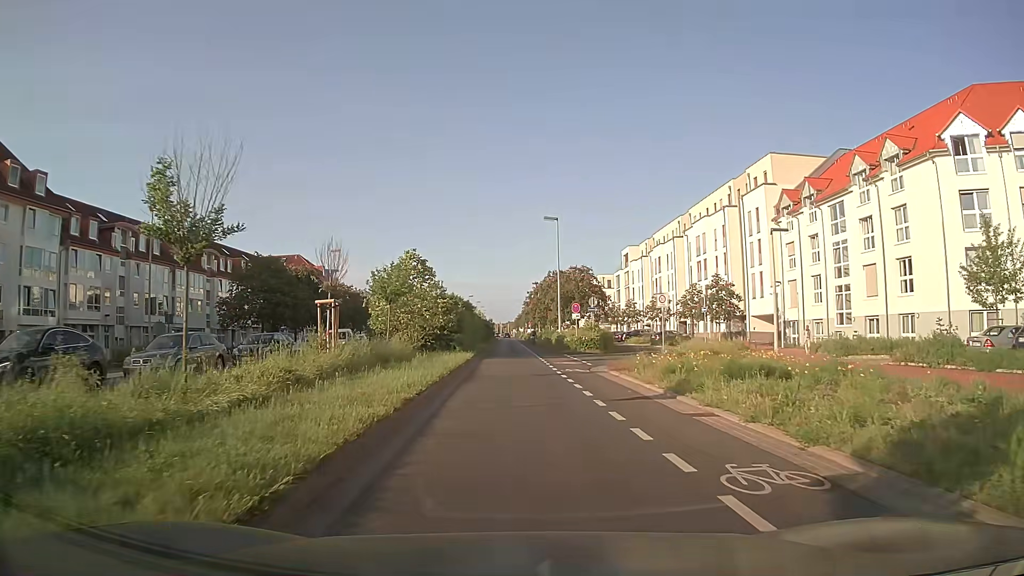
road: secondary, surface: asphalt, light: Day
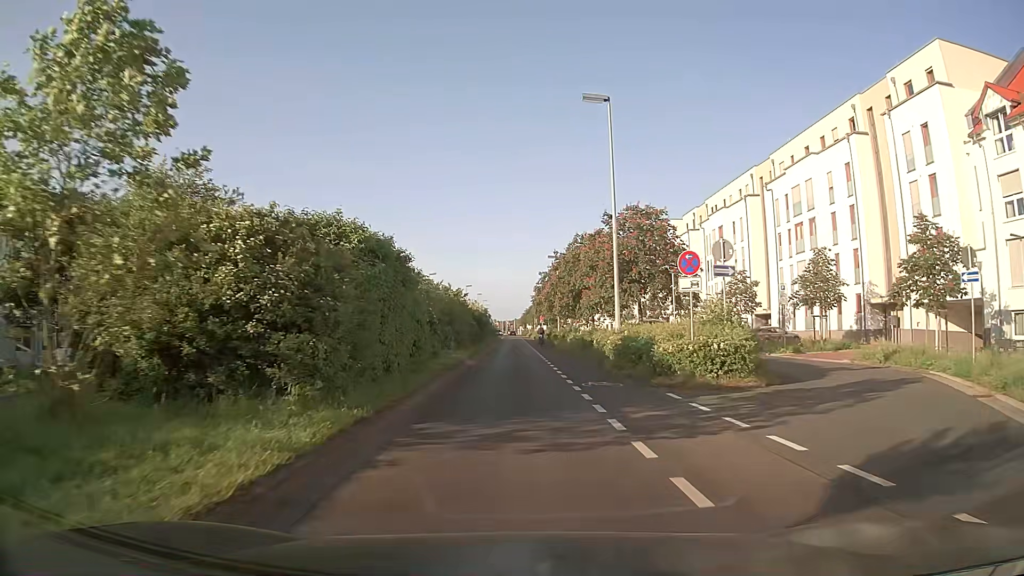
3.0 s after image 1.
(-0.4, +27.9) m; -1°
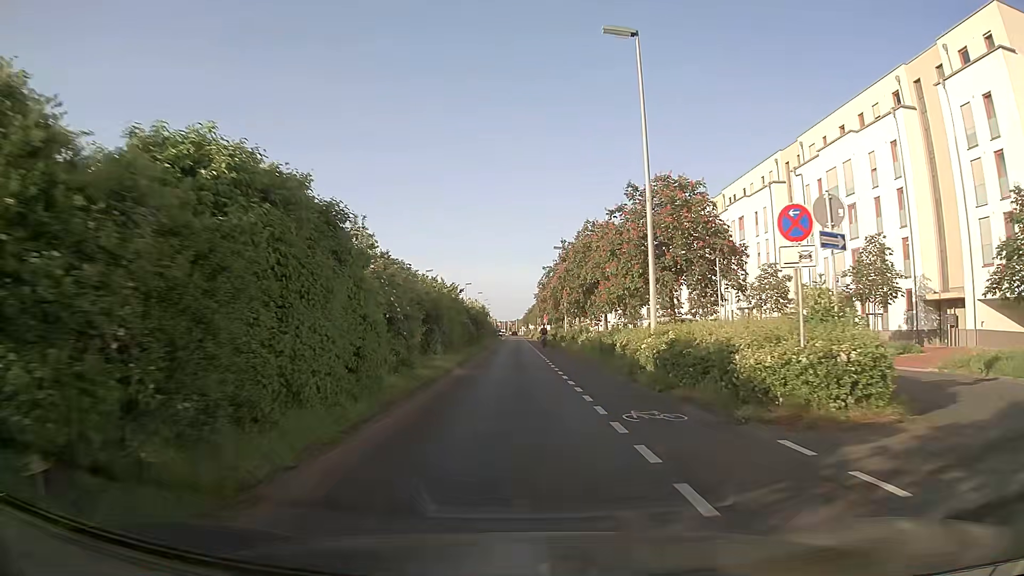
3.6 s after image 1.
(0.0, +6.3) m; 0°
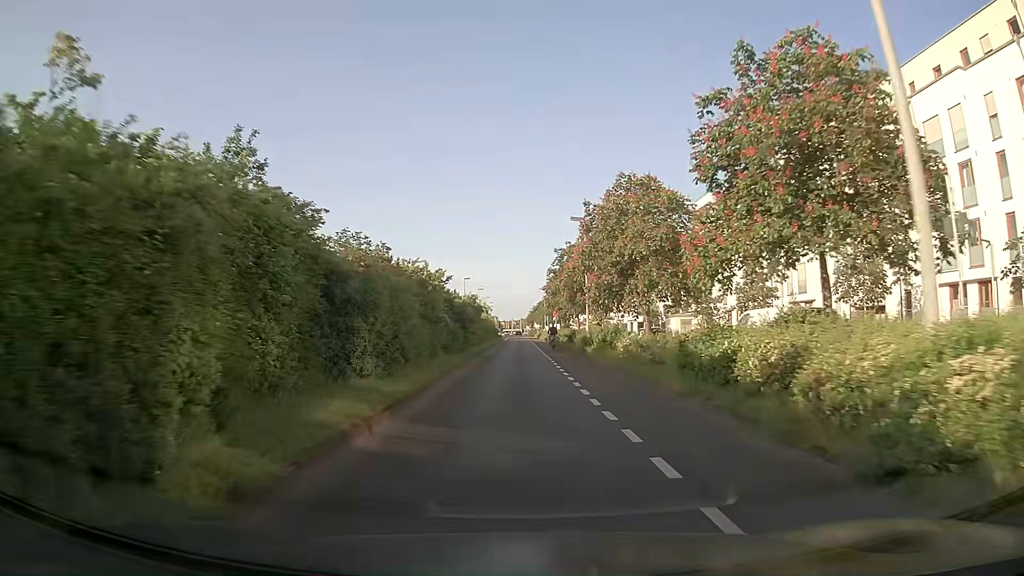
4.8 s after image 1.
(0.0, +12.9) m; 0°
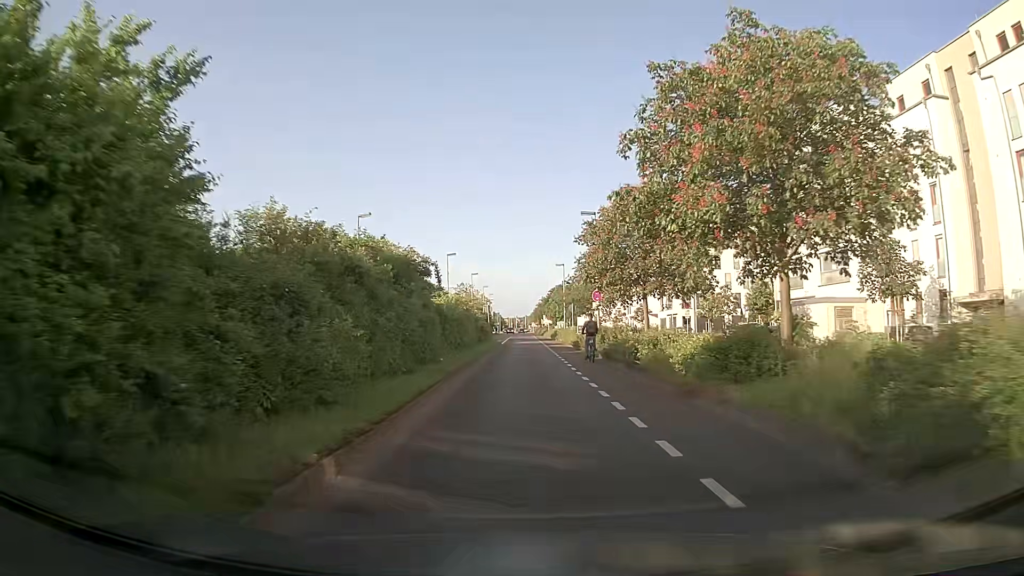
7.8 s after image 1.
(-0.1, +33.6) m; 0°
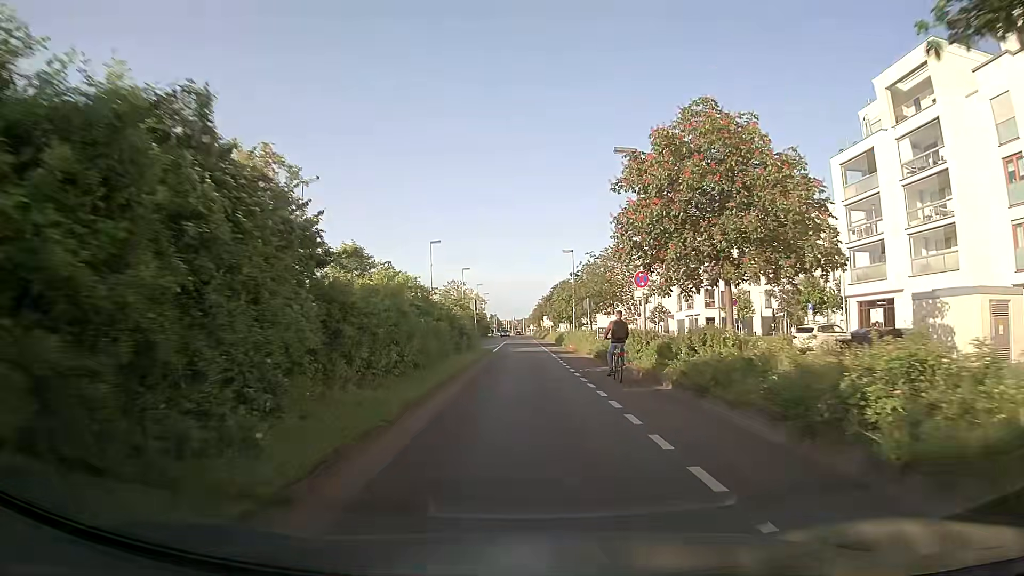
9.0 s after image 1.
(-0.1, +13.6) m; -1°
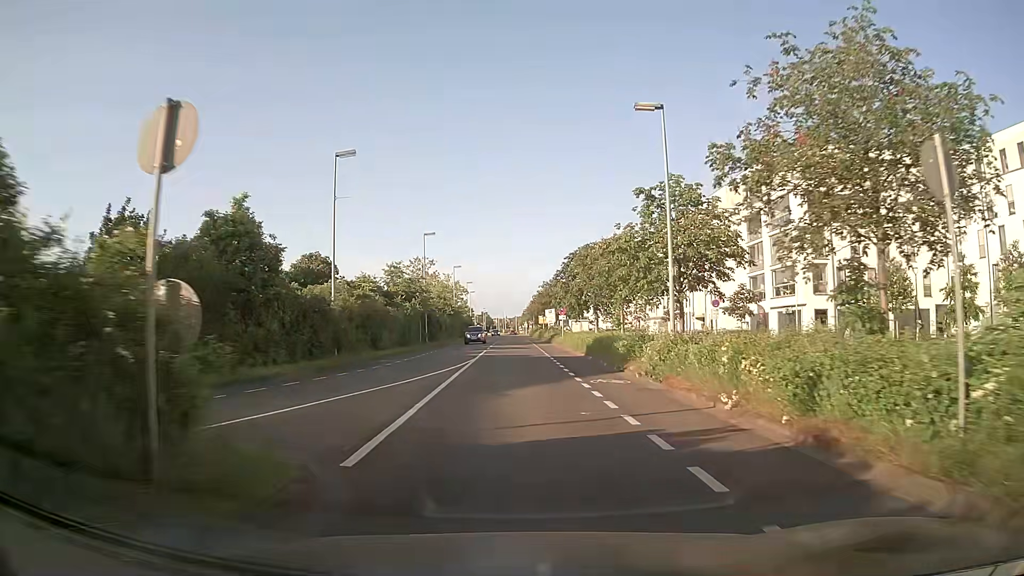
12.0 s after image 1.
(+0.4, +34.5) m; +1°
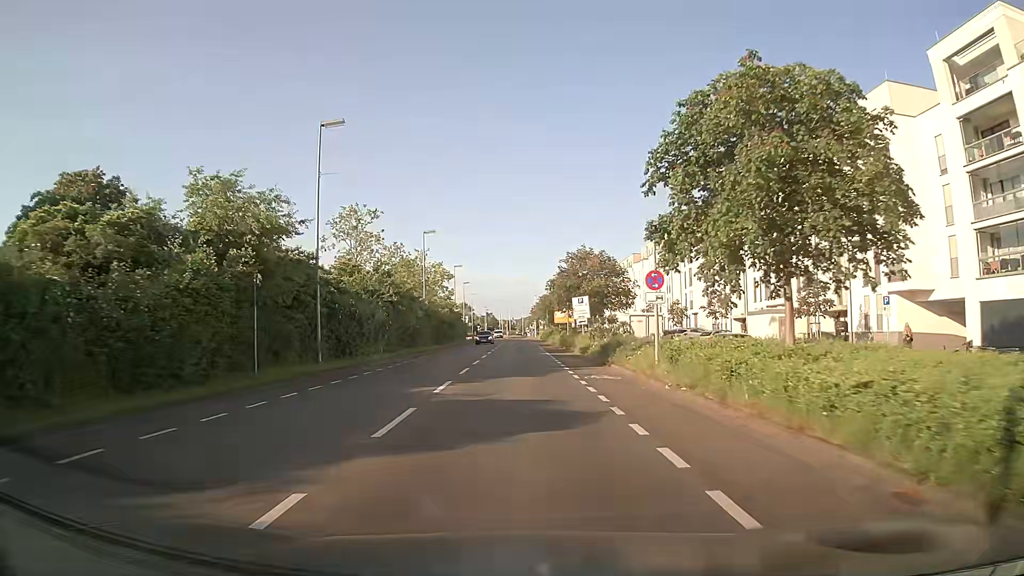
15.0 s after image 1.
(0.0, +35.4) m; 0°
